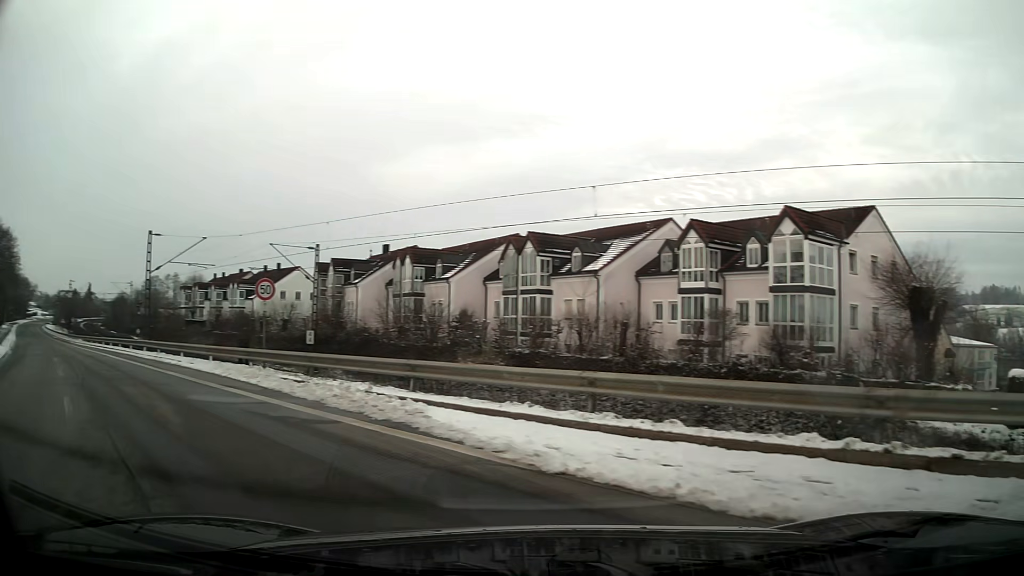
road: unclassified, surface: asphalt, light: Day
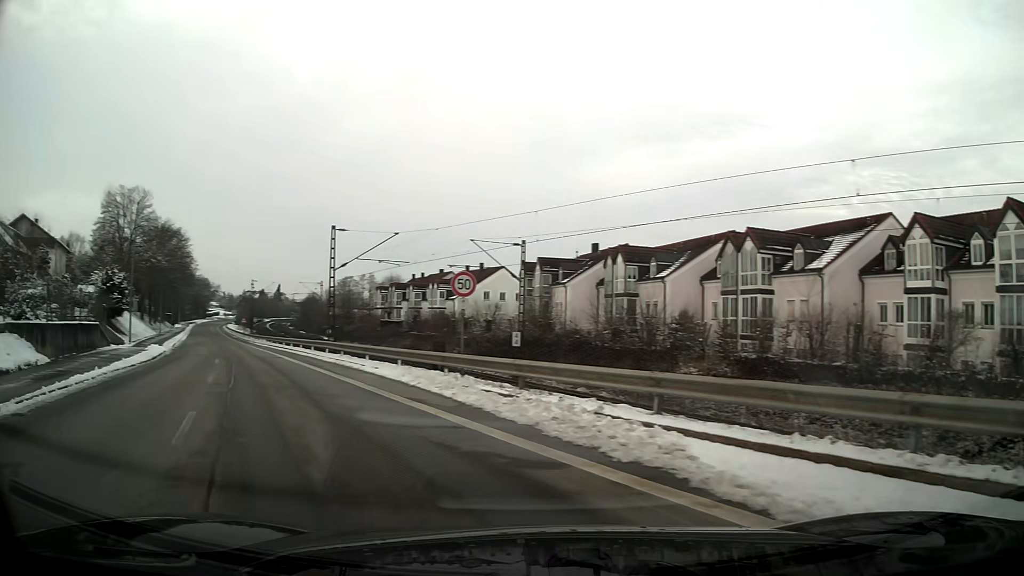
(-0.4, +3.0) m; -15°
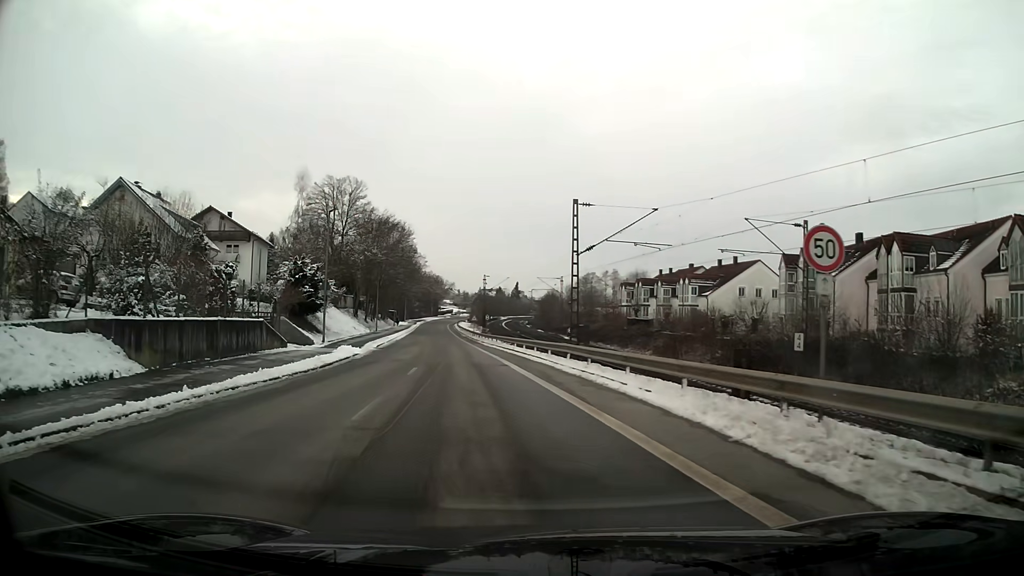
(-1.4, +7.5) m; -18°
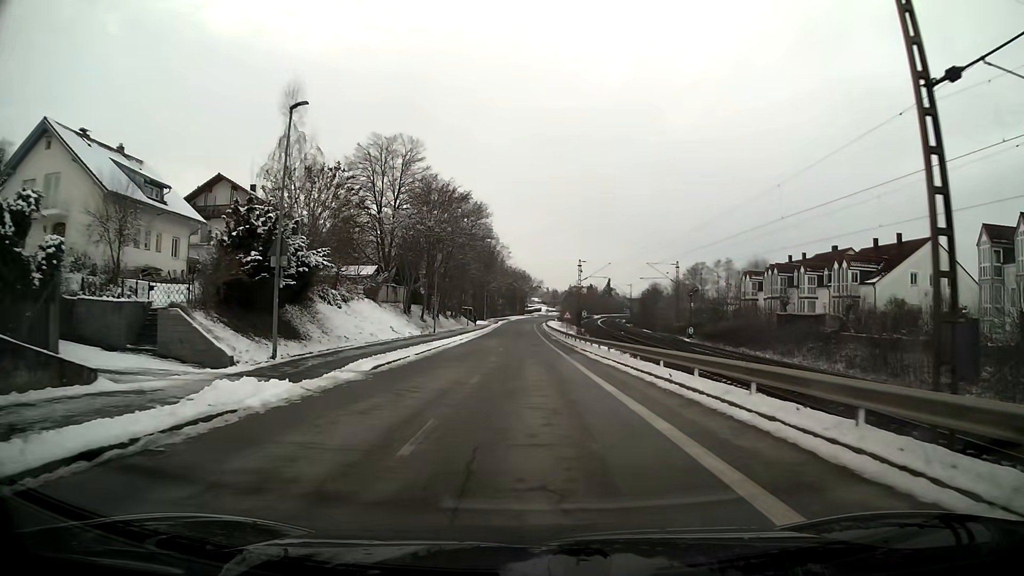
(-1.8, +21.2) m; -7°
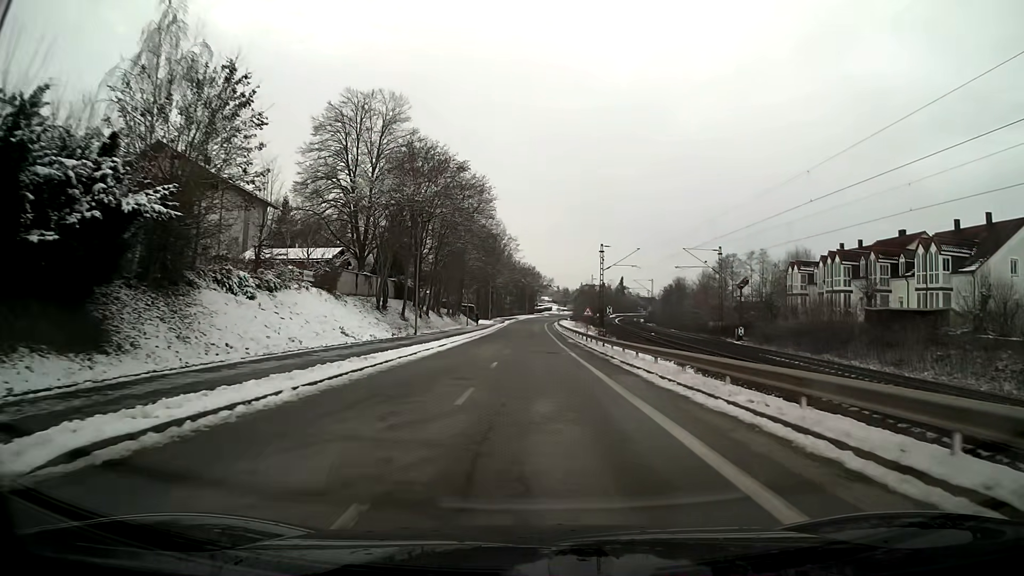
(-0.1, +14.3) m; 0°
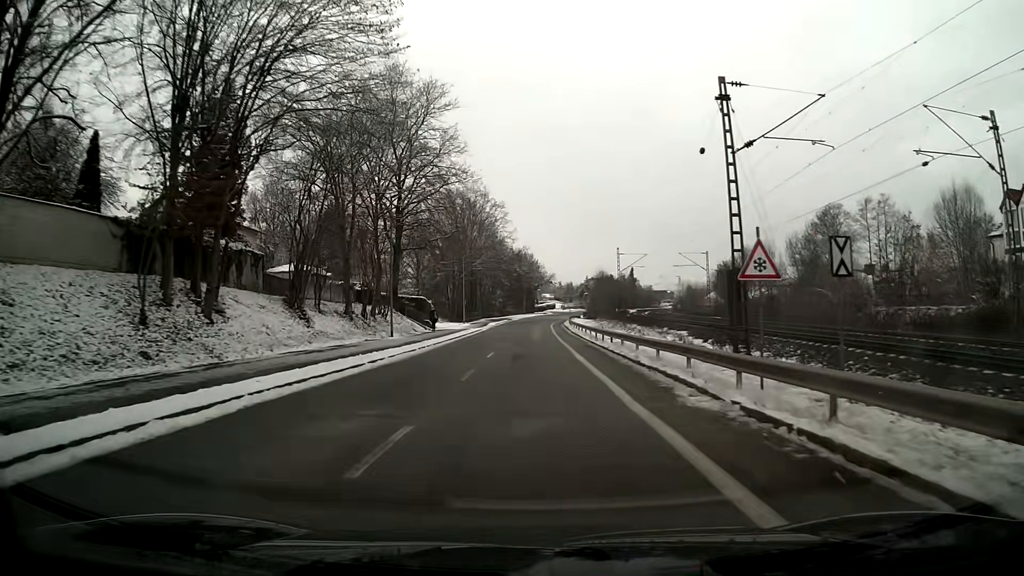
(+0.2, +41.9) m; 0°
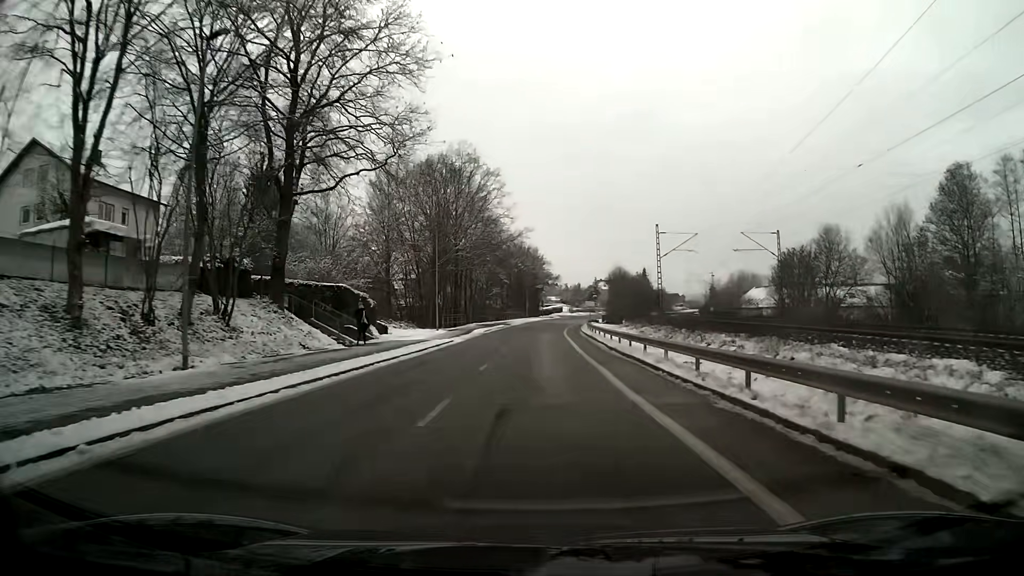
(-0.1, +24.0) m; 0°
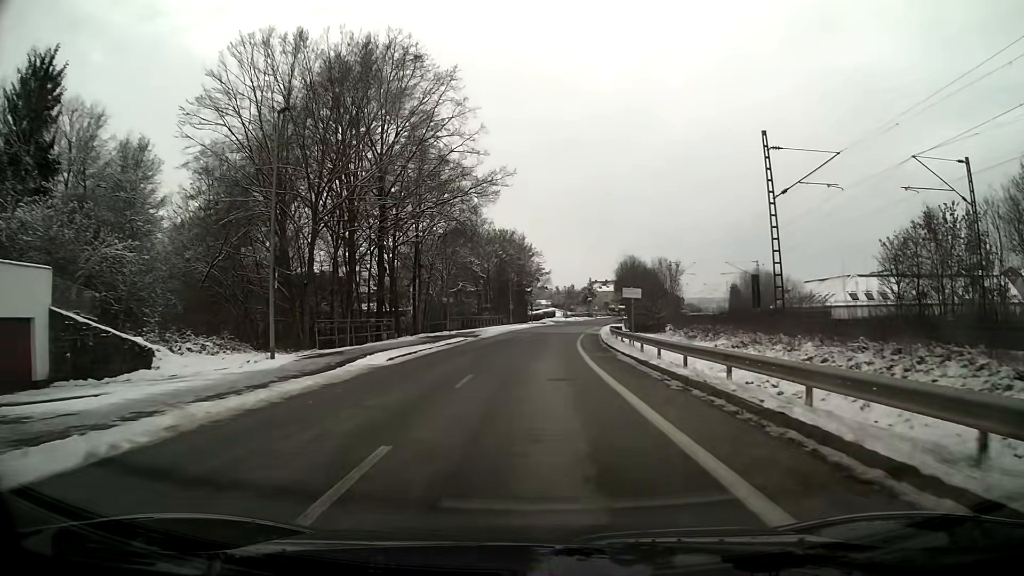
(+0.1, +31.5) m; +1°
(0, +10) (0, +20) (+1, +30) (+1, +40) (+2, +50) (+3, +60) (+4, +70) (+5, +80) (+6, +90) (+8, +100) m
